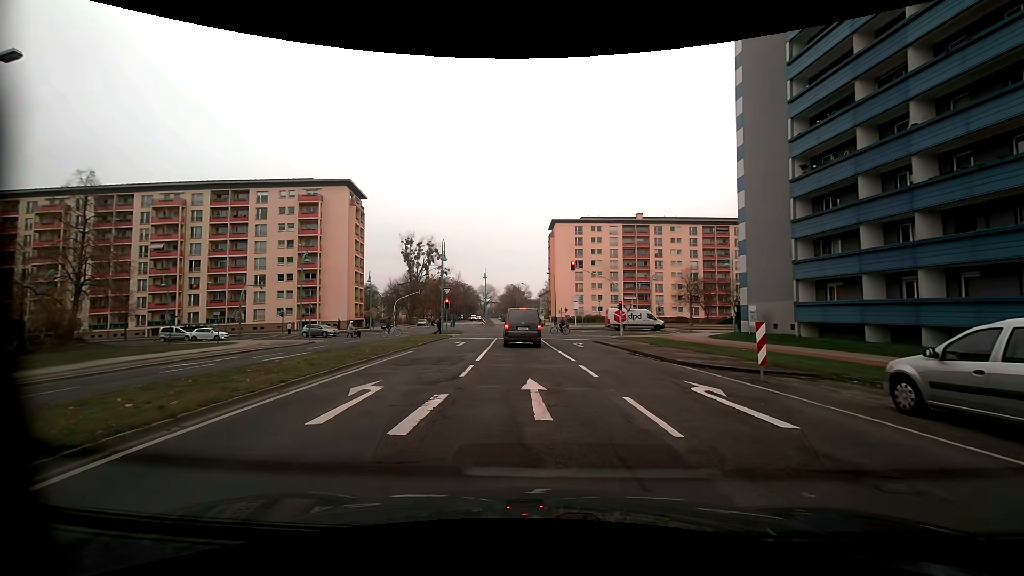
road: tertiary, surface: asphalt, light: Day
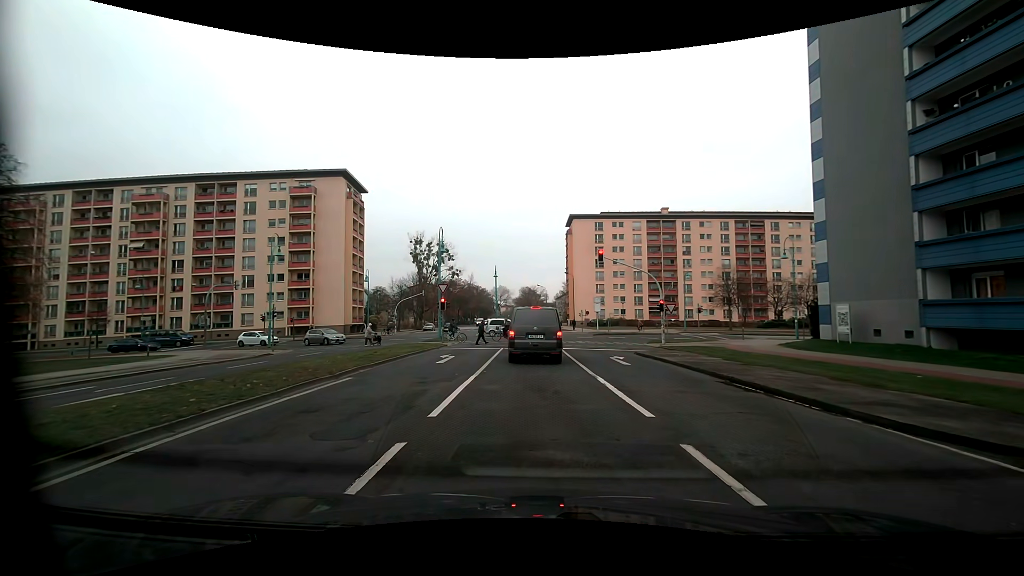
(0.0, +9.0) m; -1°
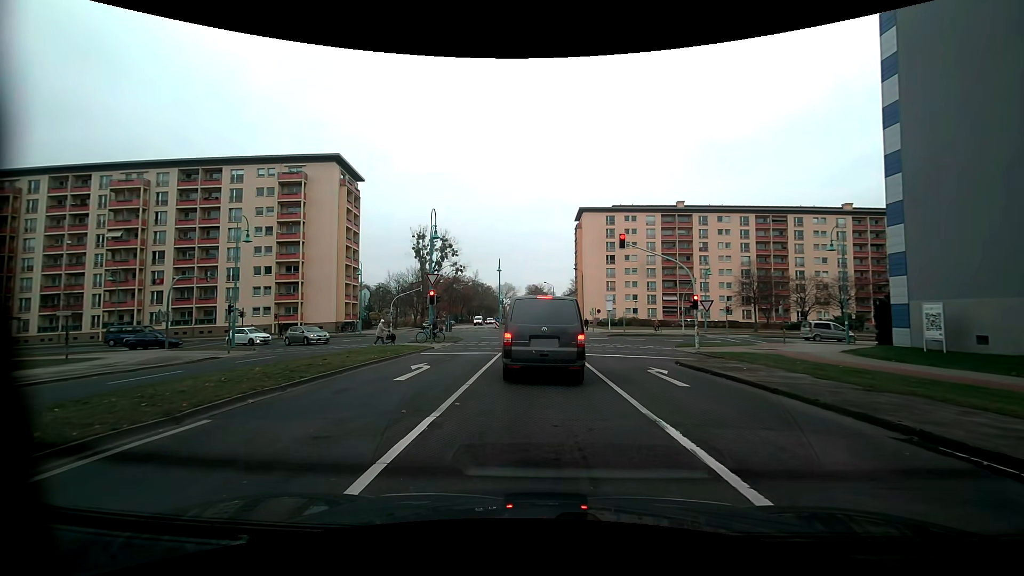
(-0.1, +5.9) m; -1°
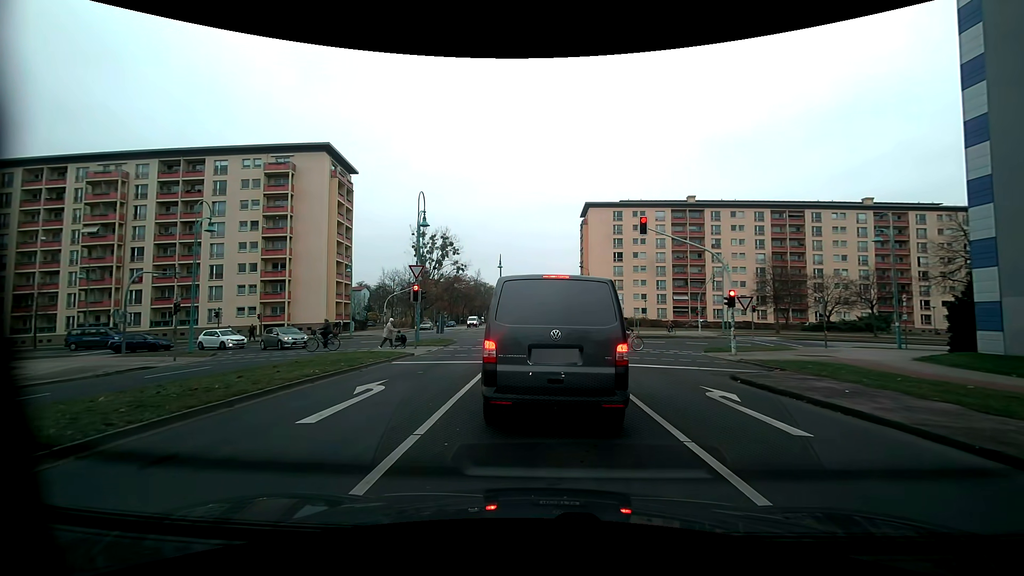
(-0.1, +4.6) m; 0°
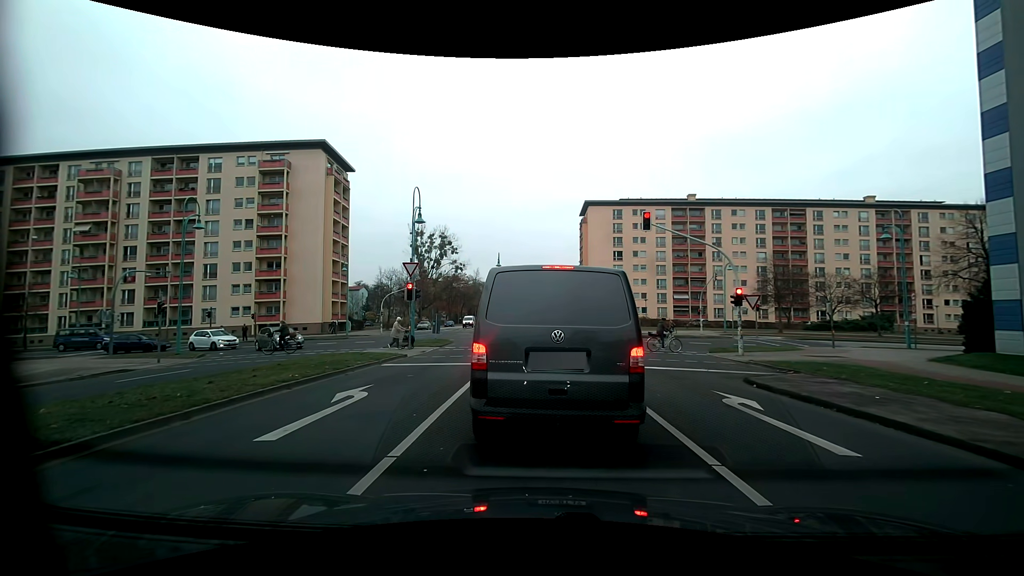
(0.0, +0.9) m; -2°
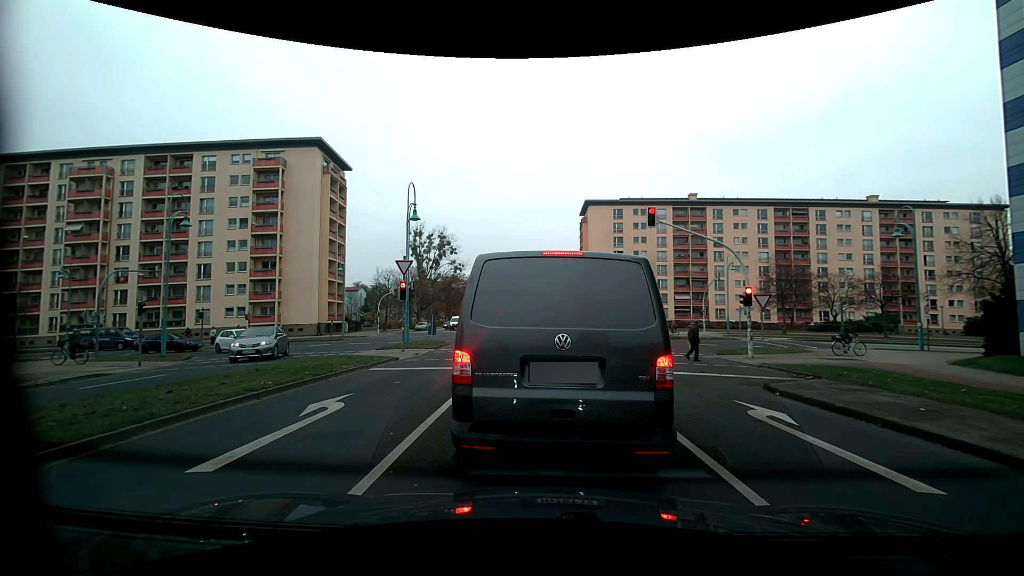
(0.0, +1.0) m; 0°
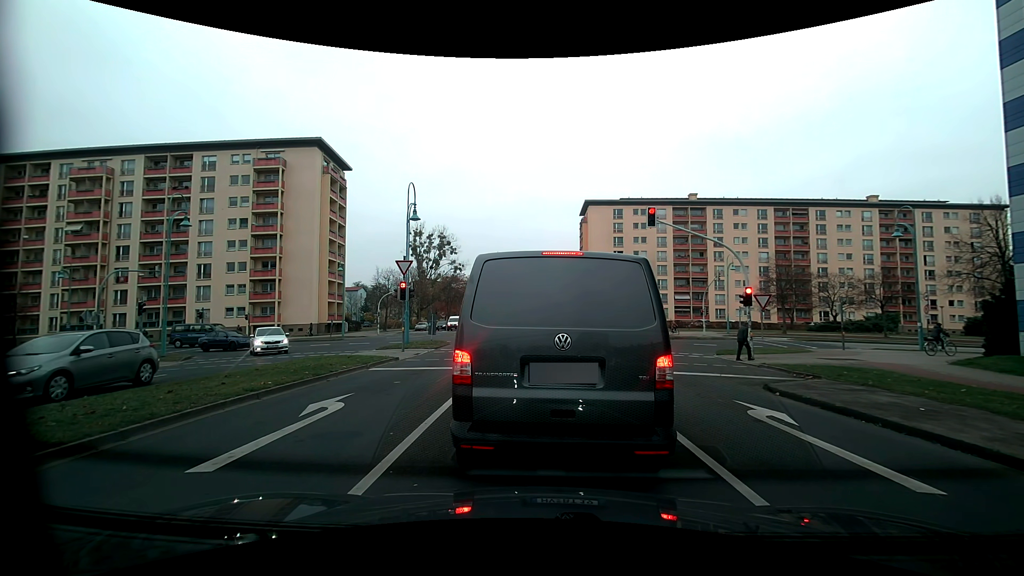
(0.0, 0.0) m; 0°
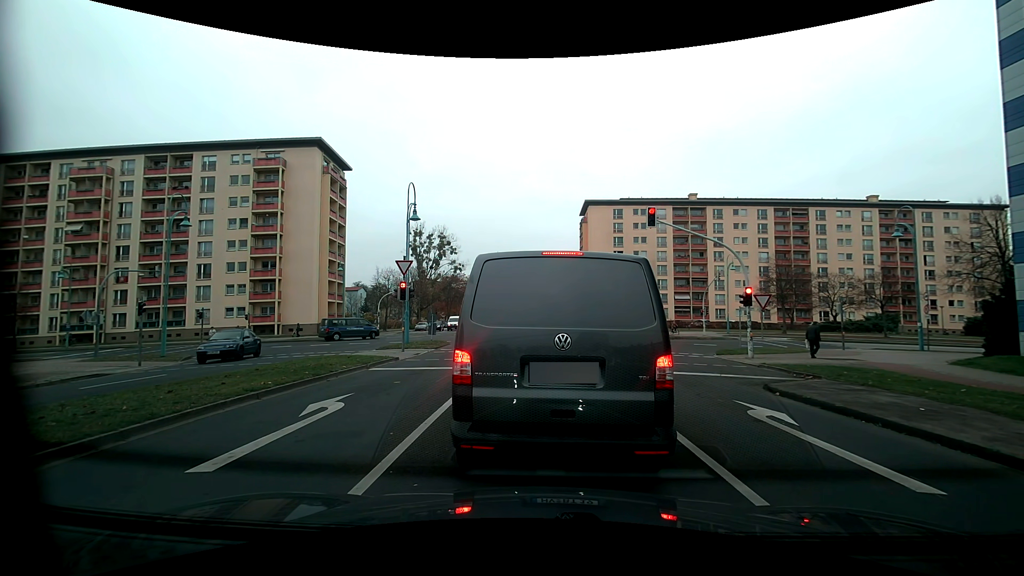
(0.0, 0.0) m; 0°
(0, +10) (+1, +20) (+1, +30) (+1, +40) (+1, +50) (+1, +60) (0, +70) (0, +80) (0, +90) (0, +100) m
